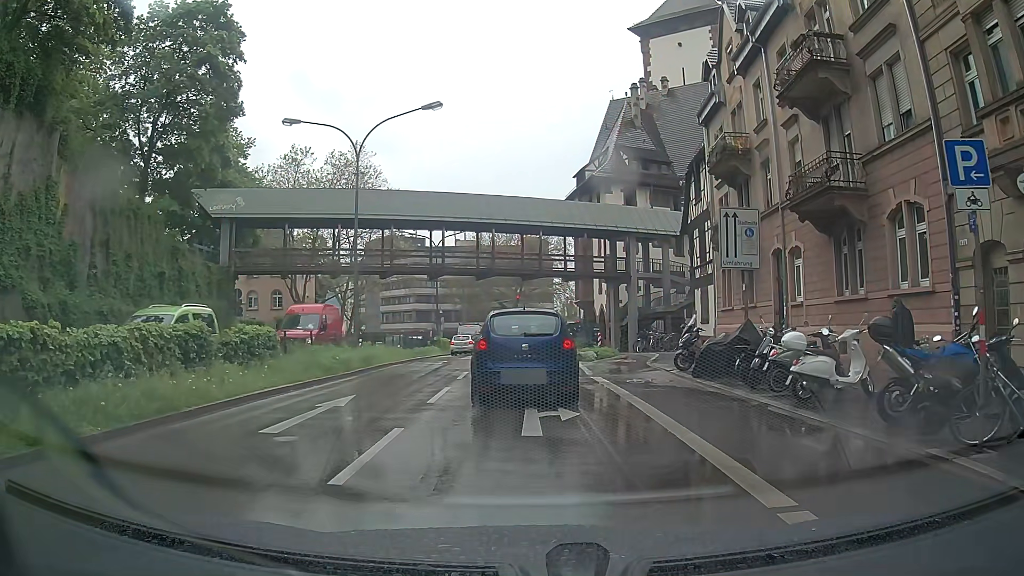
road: primary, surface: asphalt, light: Day
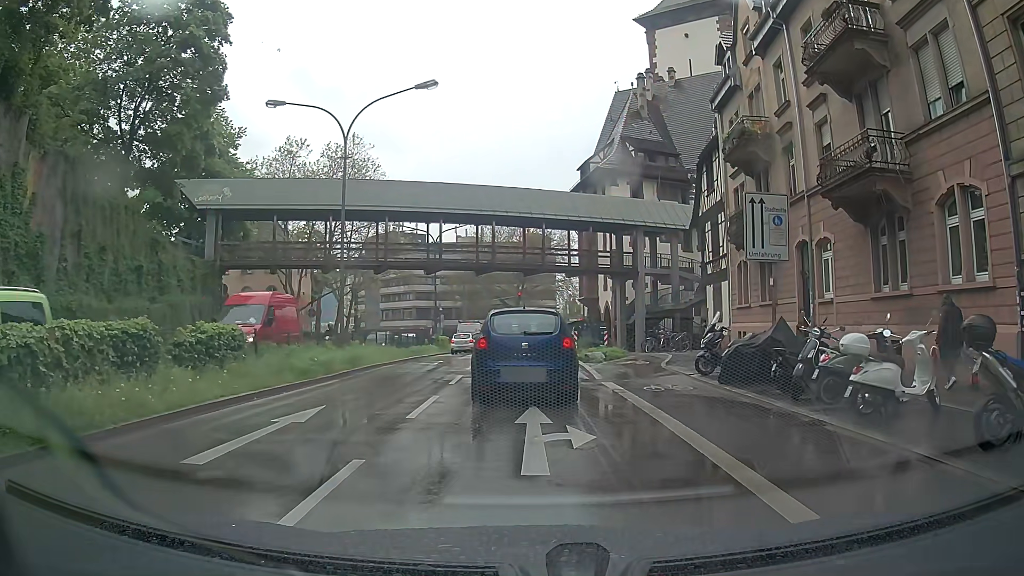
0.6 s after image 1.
(0.0, +2.1) m; +1°
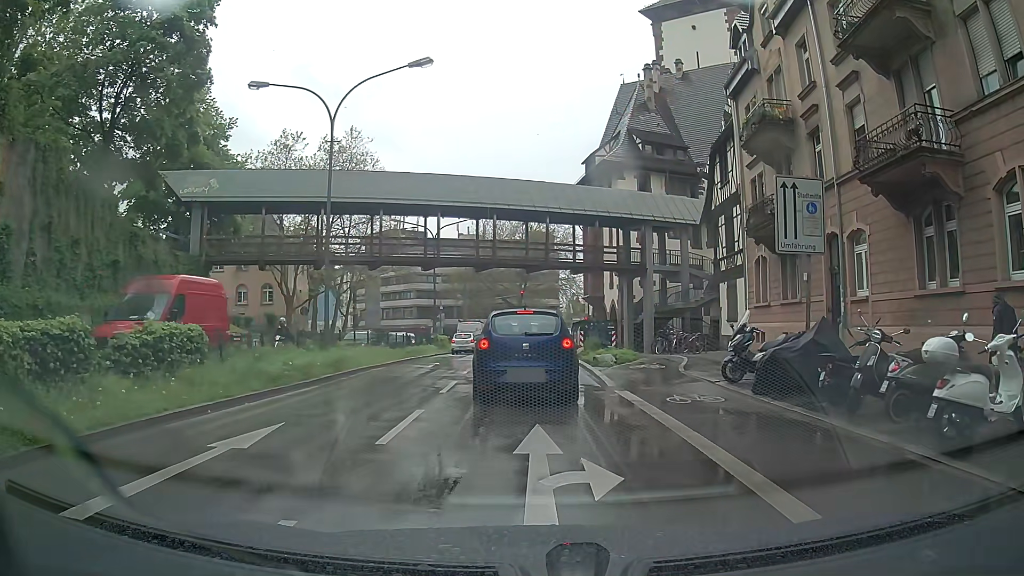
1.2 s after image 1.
(0.0, +2.1) m; +1°
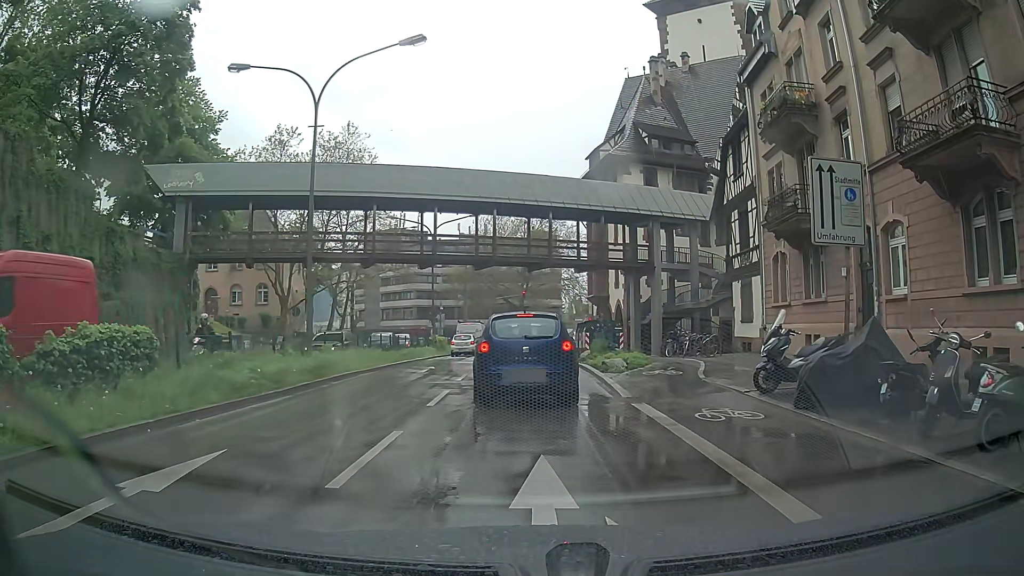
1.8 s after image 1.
(-0.1, +1.9) m; -1°
